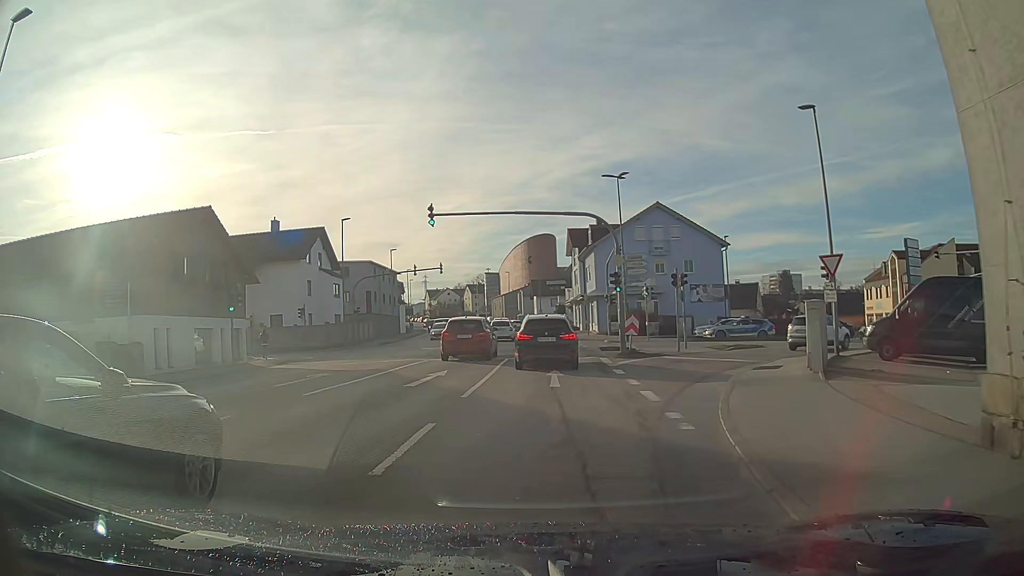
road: tertiary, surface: asphalt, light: Day
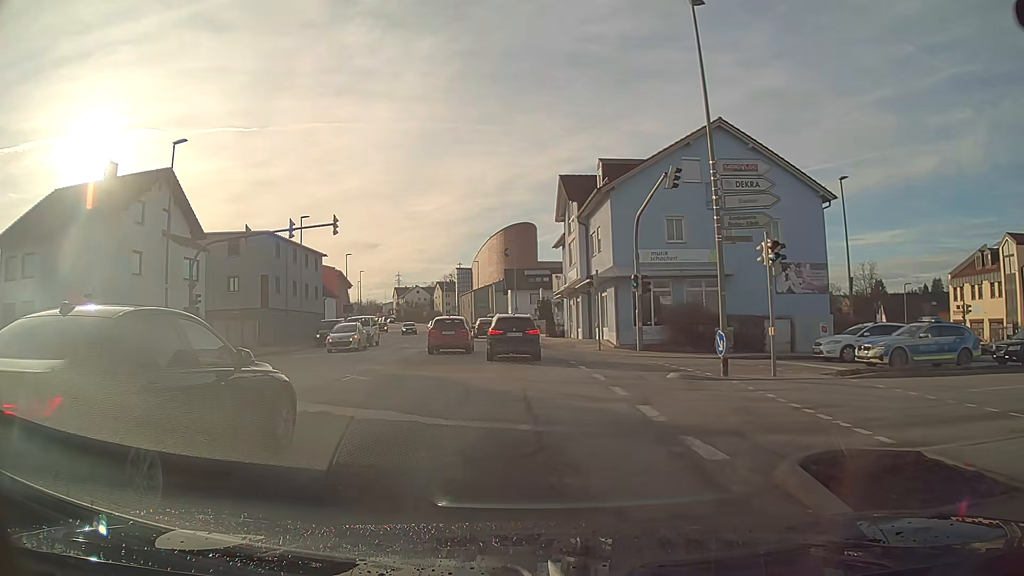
(+0.5, +25.6) m; +1°
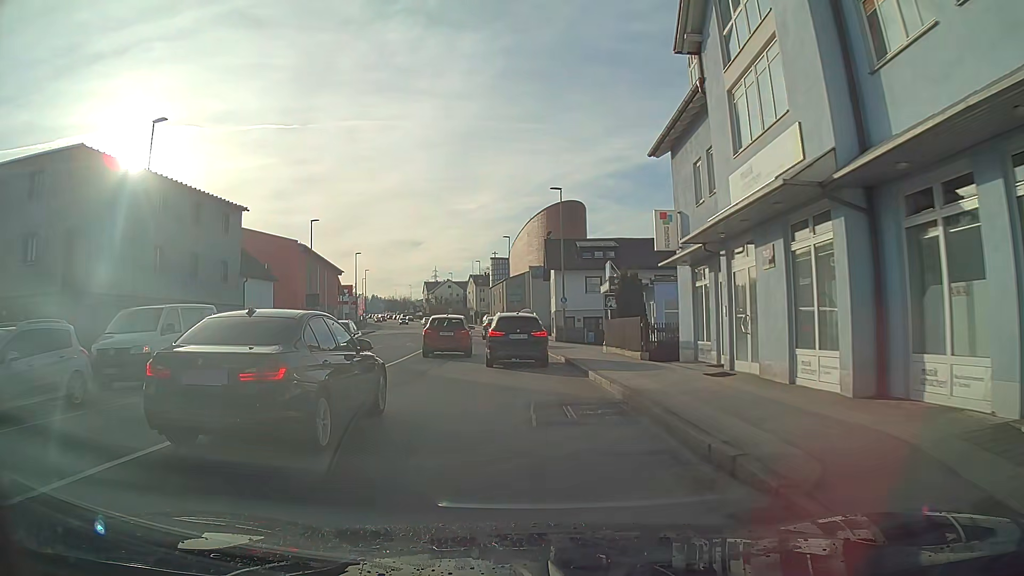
(-0.9, +28.6) m; -3°
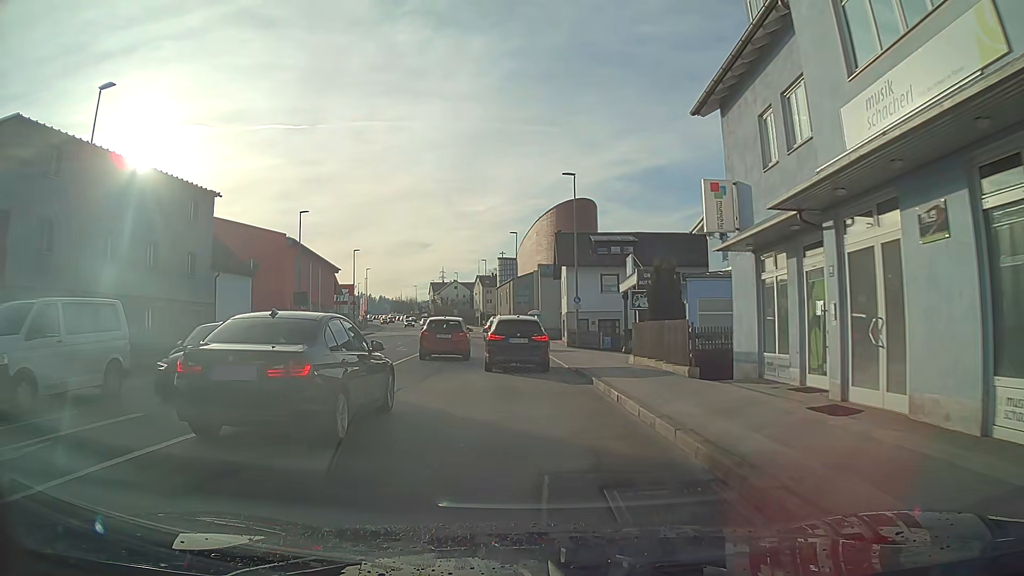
(0.0, +5.1) m; -1°
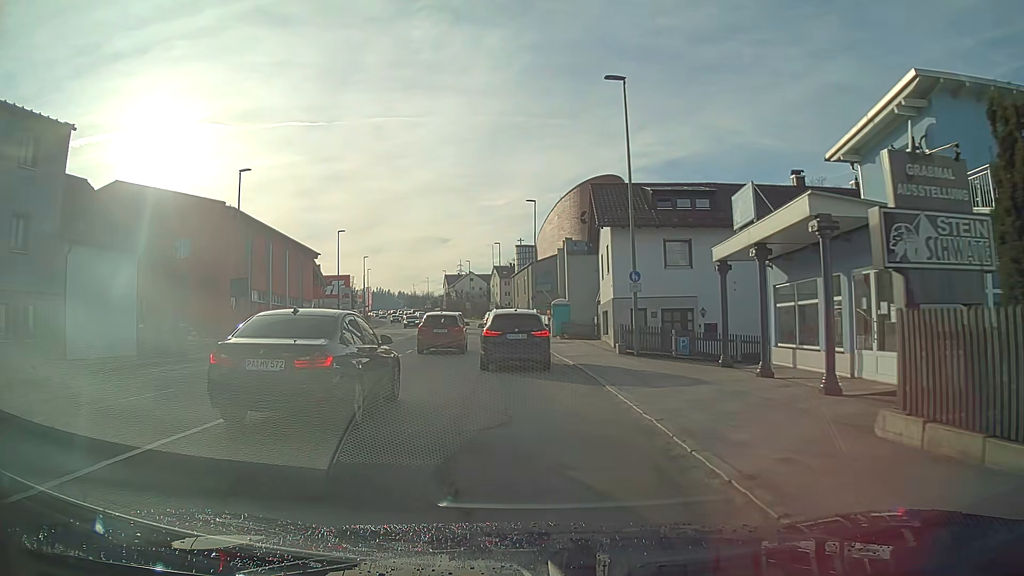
(-0.3, +15.2) m; -2°
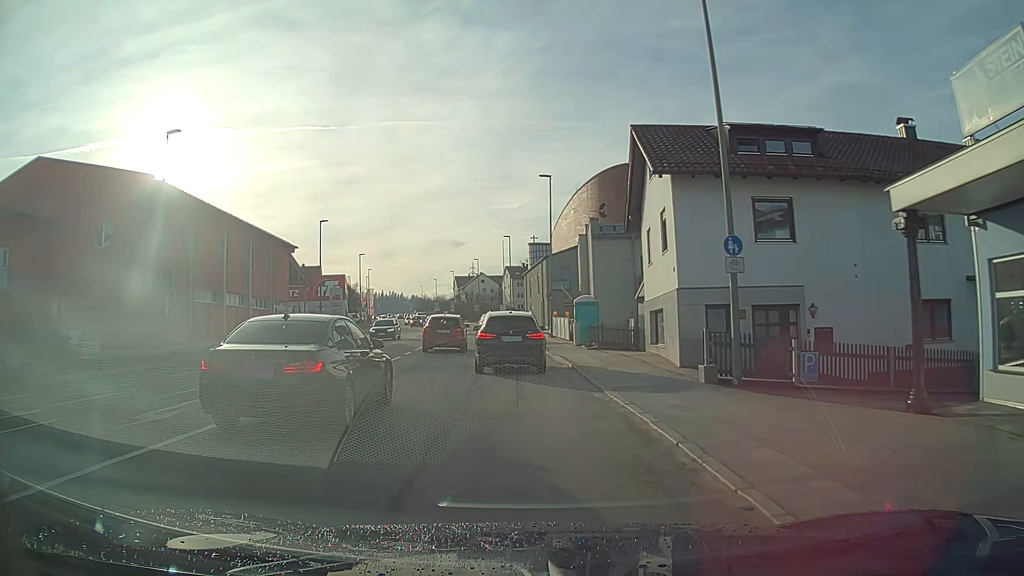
(-0.1, +10.4) m; -2°
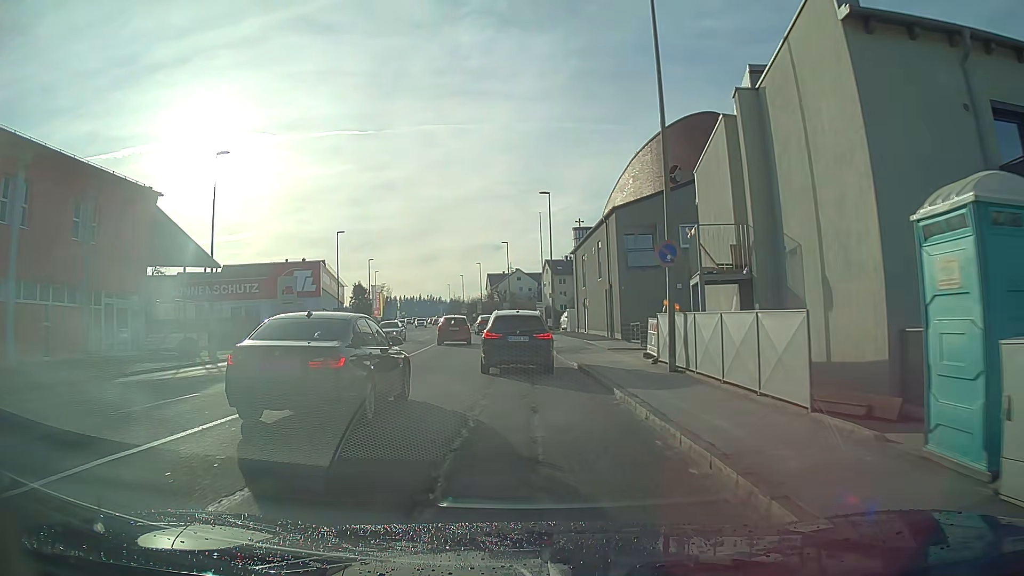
(-0.8, +27.6) m; -3°
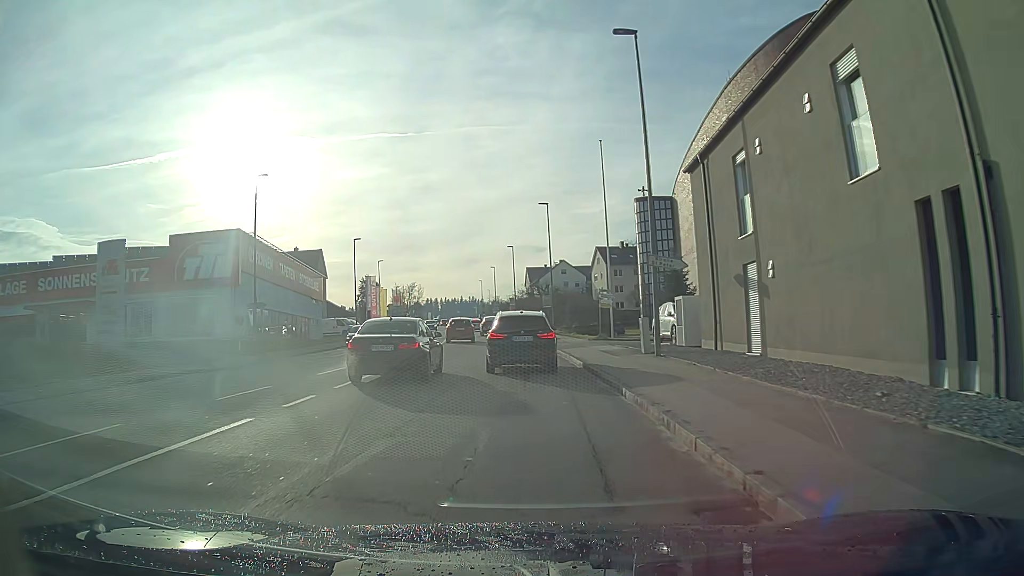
(-0.7, +28.4) m; -3°
(0, +10) (0, +20) (-1, +30) (-1, +40) (-2, +50) (-3, +60) (-4, +70) (-5, +80) (-7, +90) (-8, +100) m
